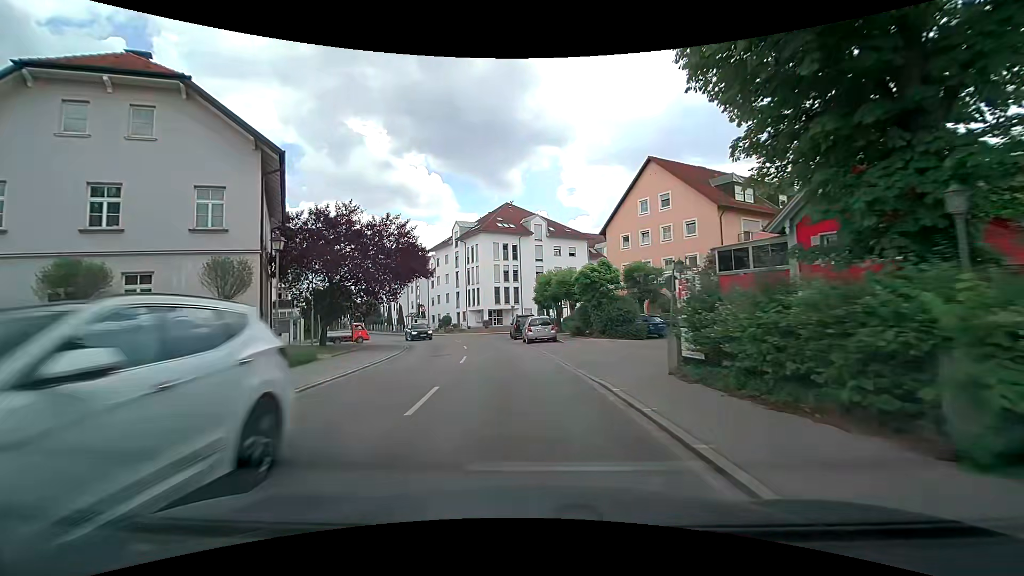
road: tertiary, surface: asphalt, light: Day
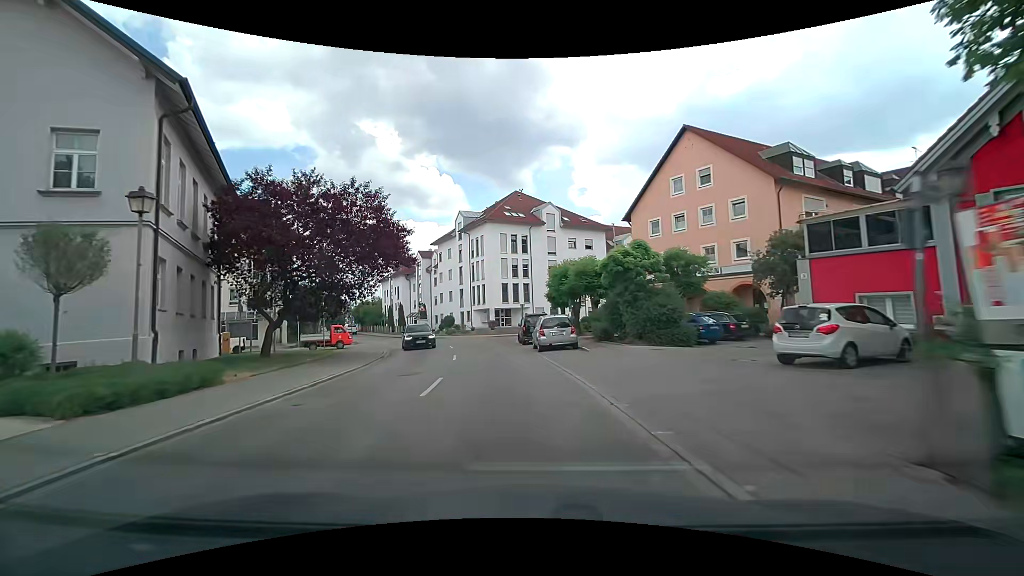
(-0.1, +7.1) m; -1°
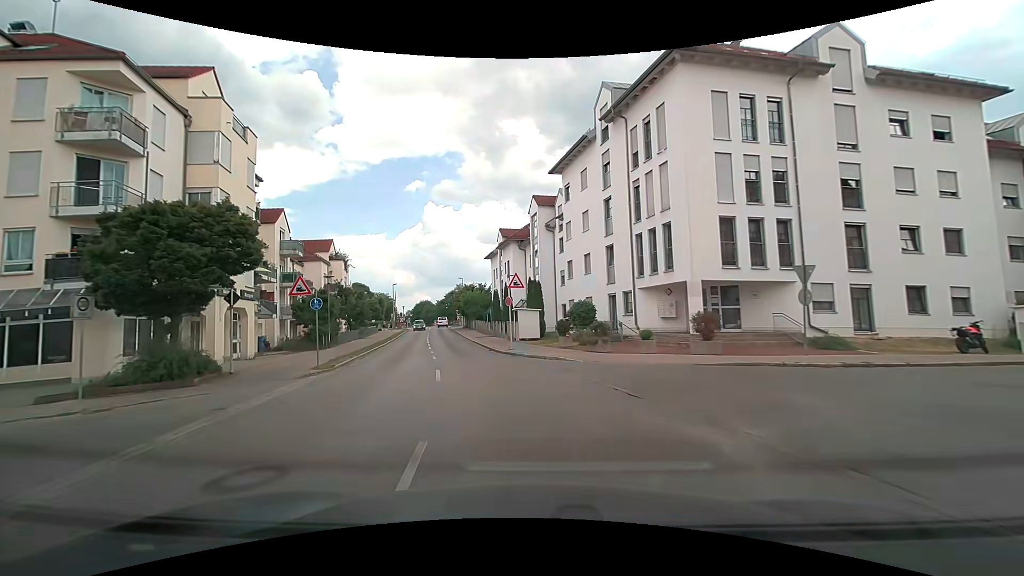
(-4.6, +33.2) m; -16°
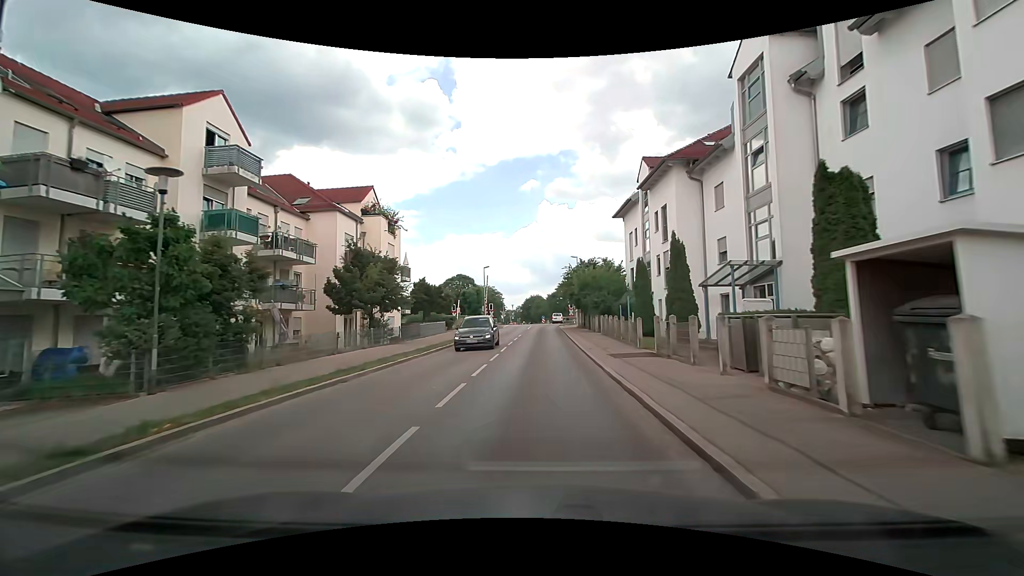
(-3.5, +25.3) m; -13°
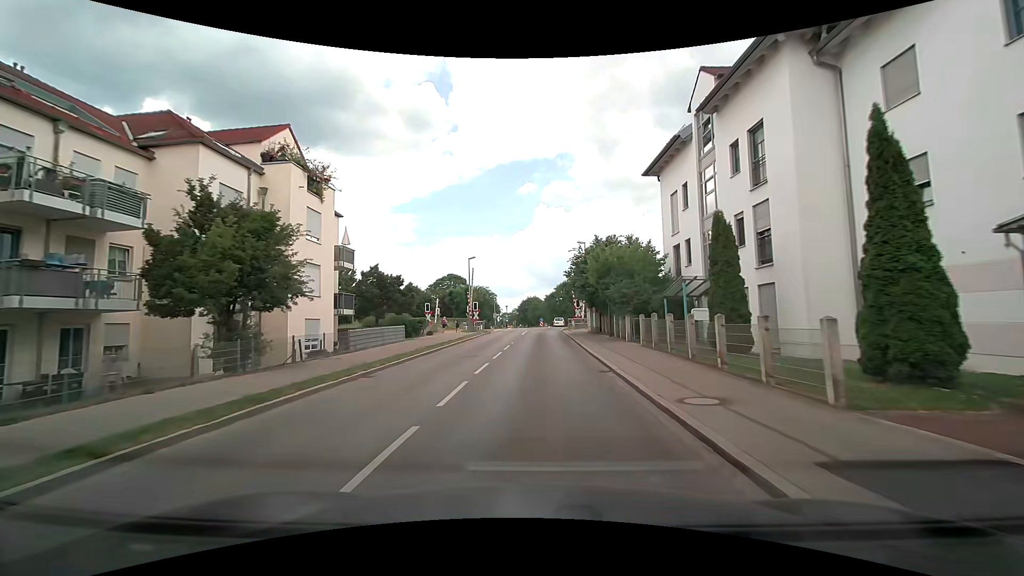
(0.0, +13.2) m; +1°
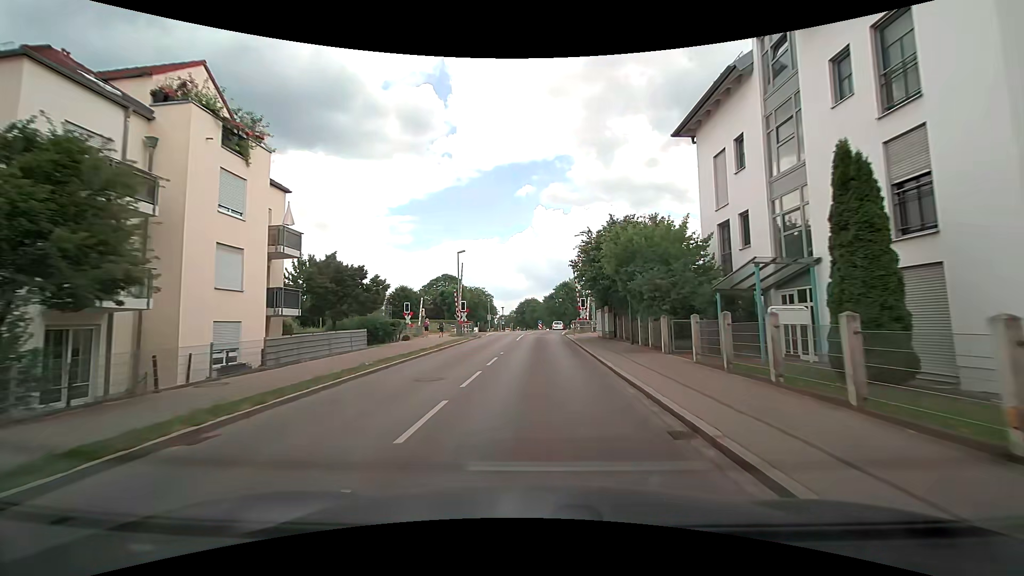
(-0.1, +6.9) m; -1°
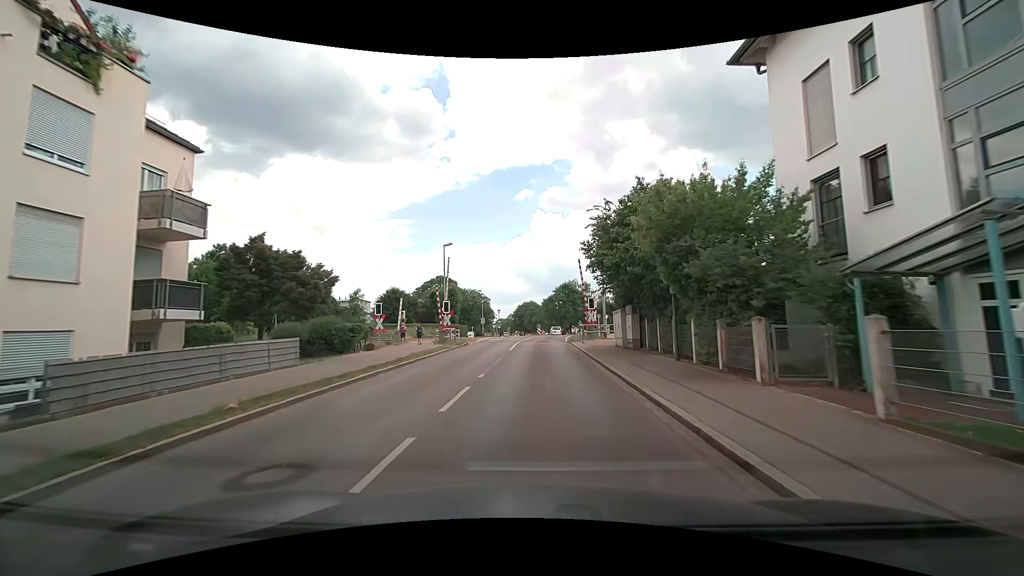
(0.0, +7.0) m; 0°
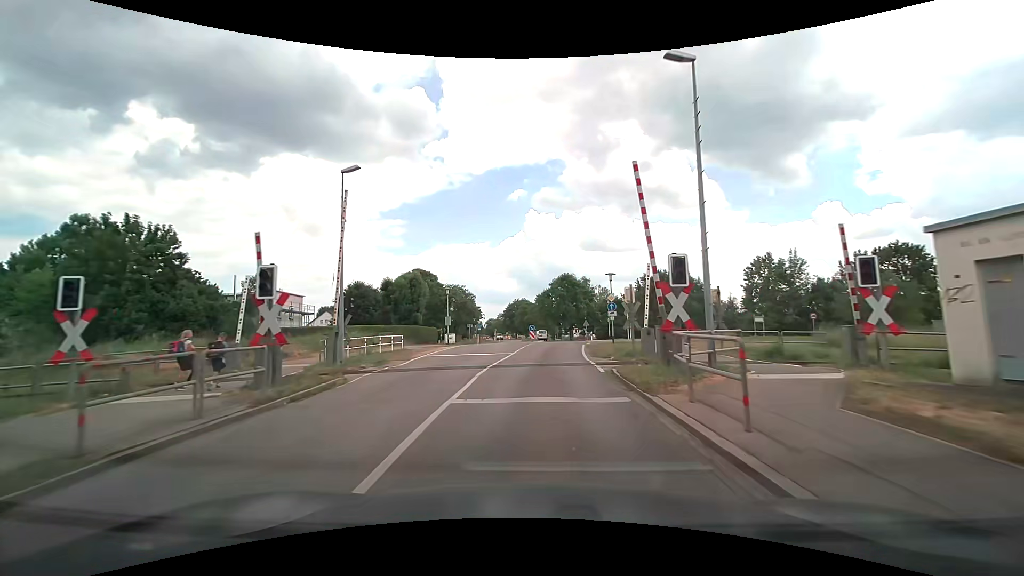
(+0.2, +21.6) m; 0°
(0, +10) (+1, +20) (+1, +30) (+2, +40) (+3, +50) (+4, +60) (+4, +70) (+3, +80) (+2, +90) (+1, +100) m
